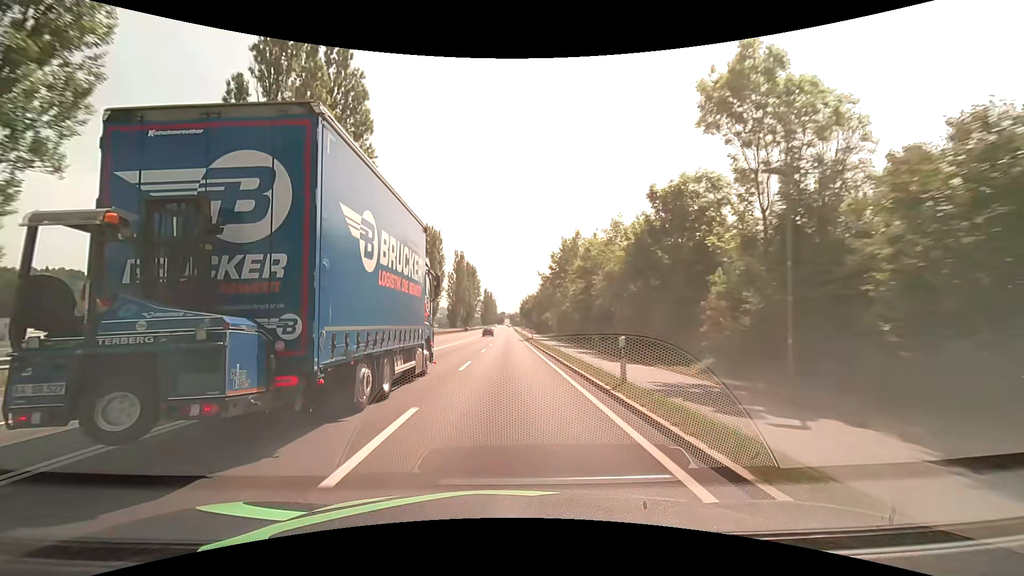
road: primary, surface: asphalt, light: Day
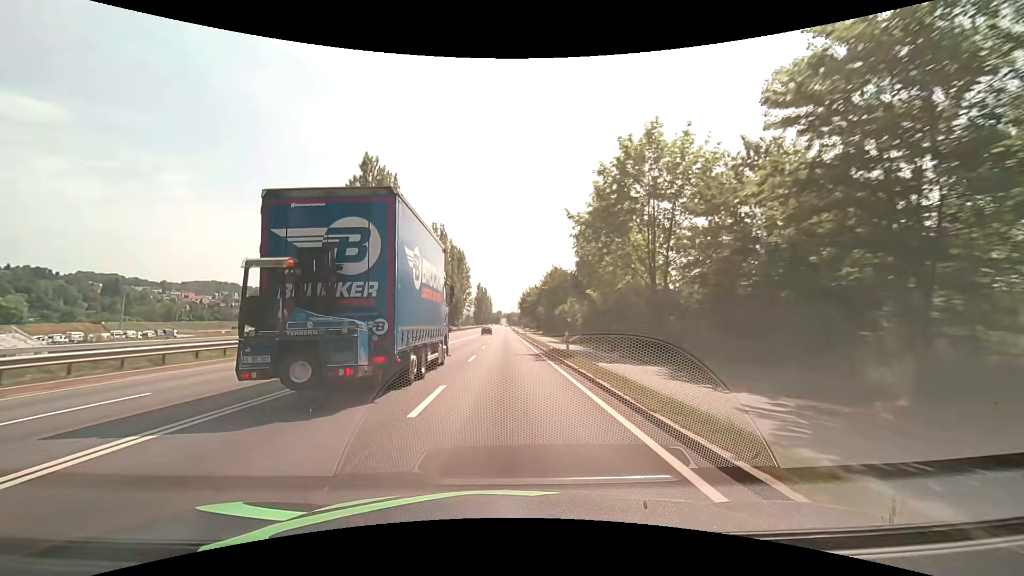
(+0.1, +32.9) m; +1°
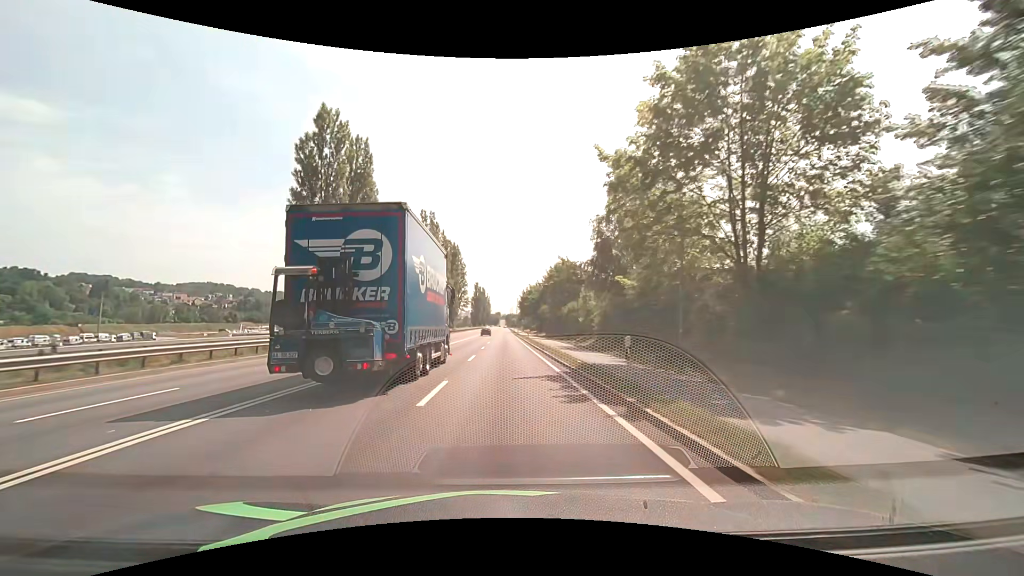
(0.0, +11.0) m; 0°
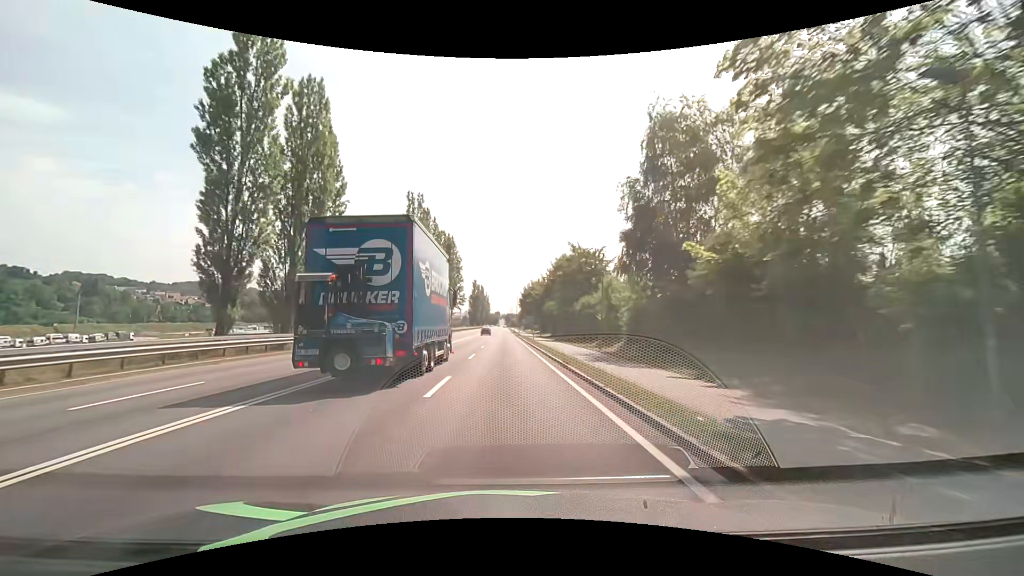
(0.0, +10.9) m; 0°
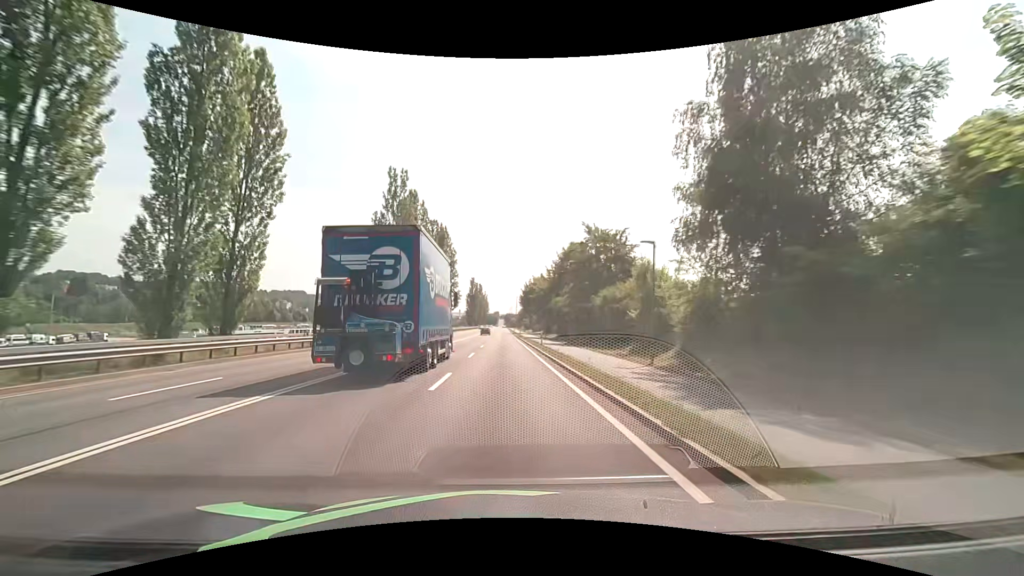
(0.0, +10.9) m; 0°
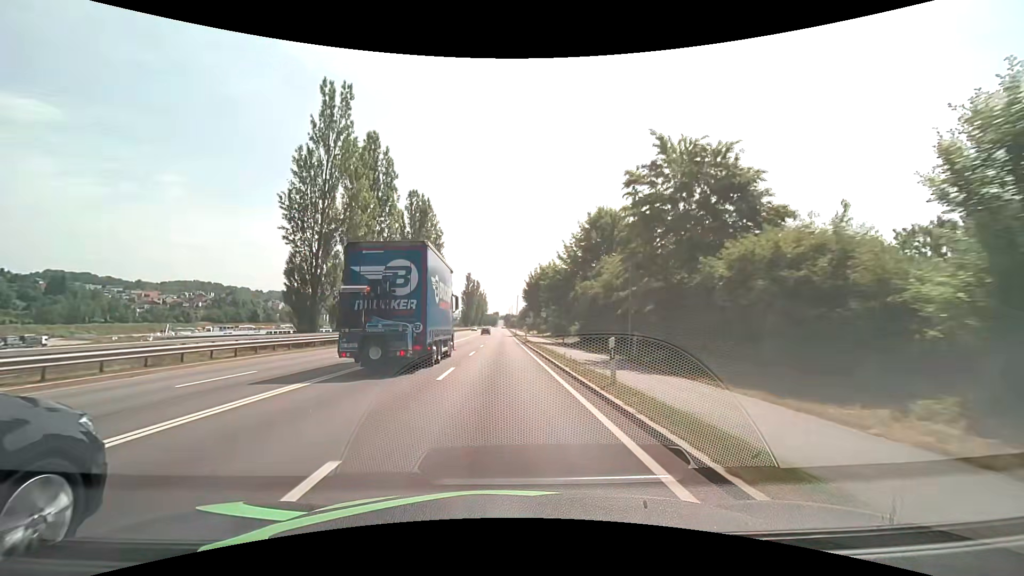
(+0.1, +21.8) m; 0°
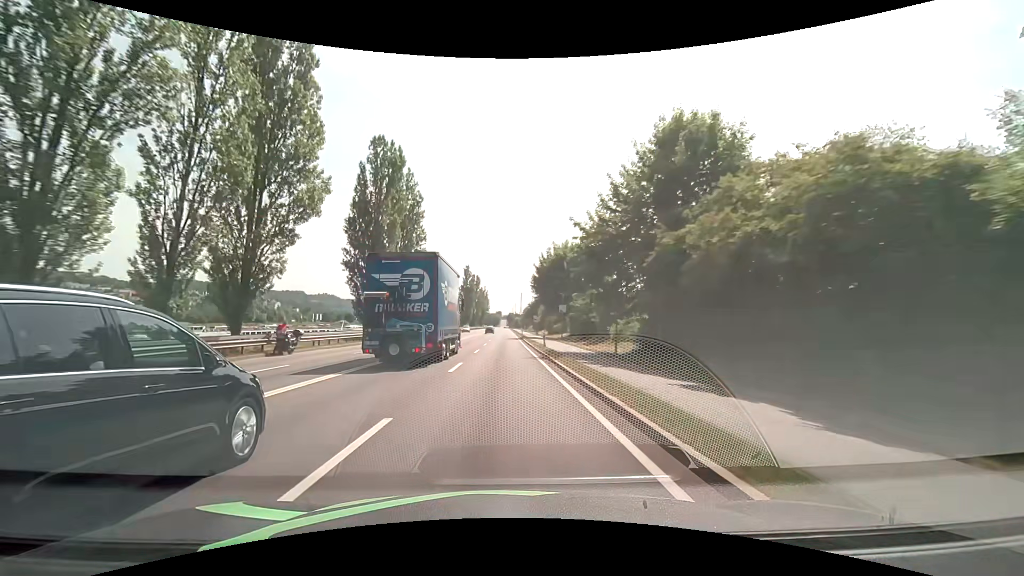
(-0.1, +21.8) m; -1°
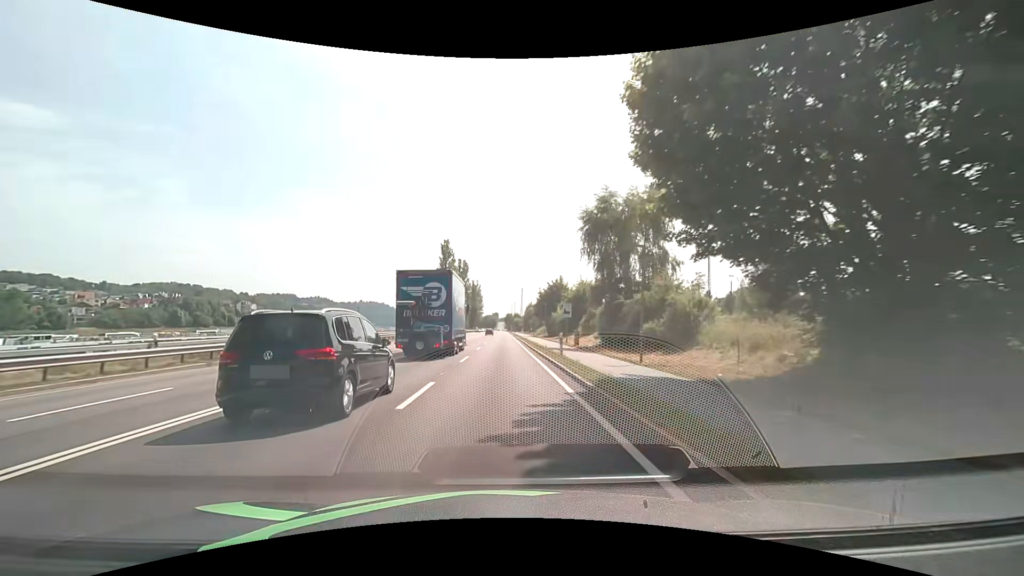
(+0.4, +54.5) m; +1°
(0, +10) (0, +20) (0, +30) (0, +40) (0, +50) (0, +60) (0, +70) (0, +80) (-1, +90) (-1, +100) m
